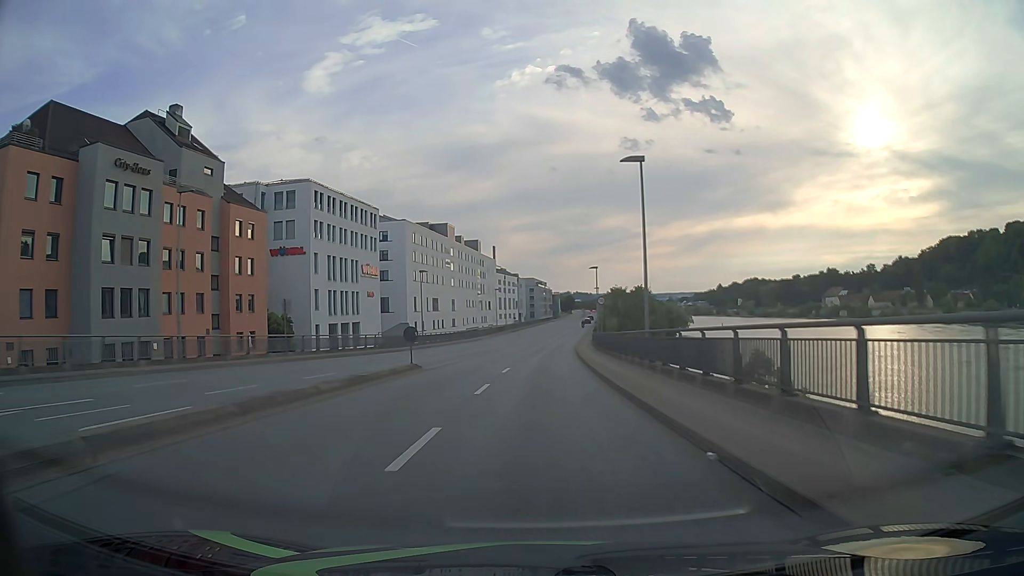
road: primary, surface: asphalt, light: Day
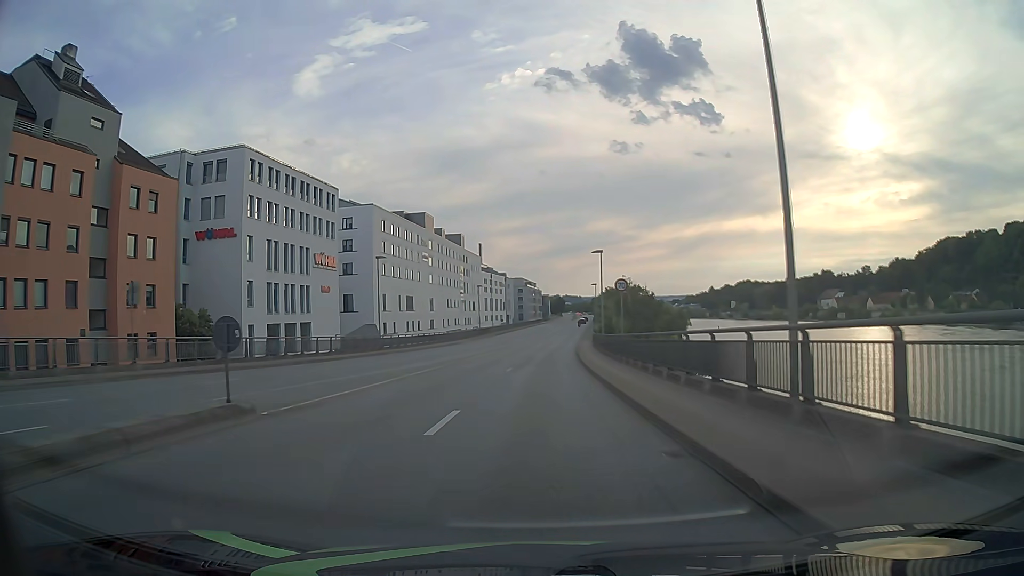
(+0.1, +15.3) m; +1°
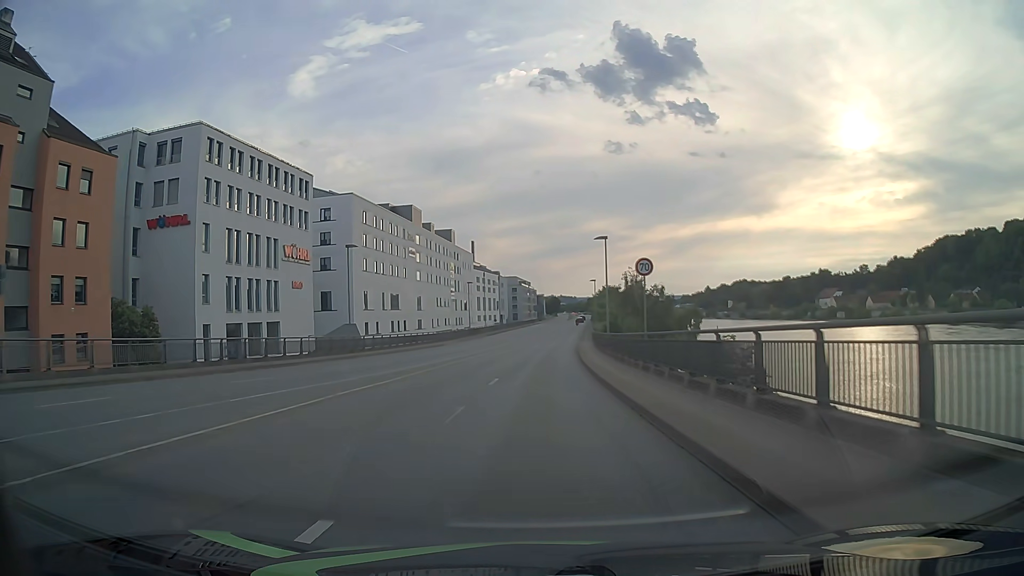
(+0.1, +7.6) m; +1°
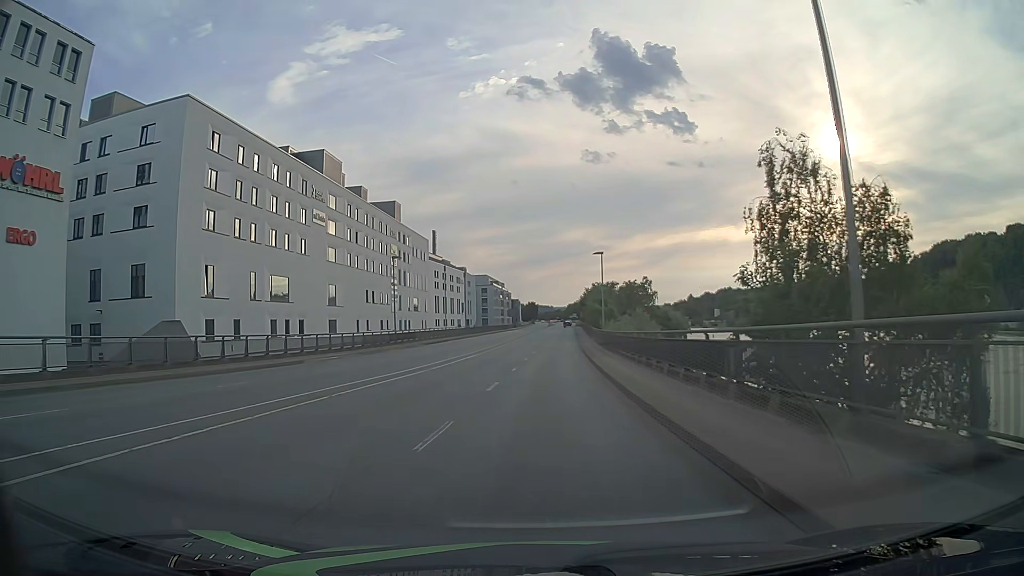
(+0.7, +38.9) m; +2°
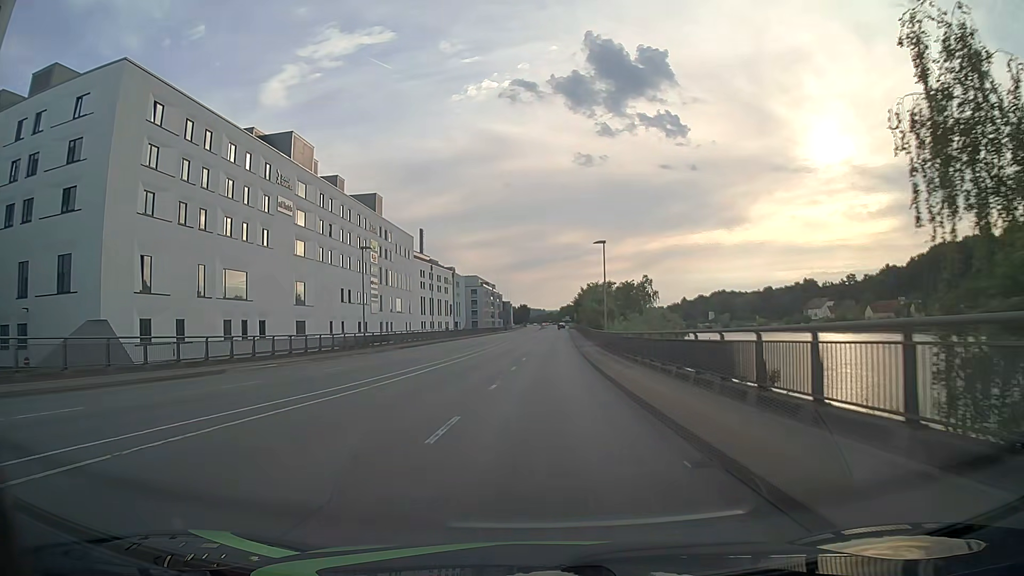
(+0.1, +8.4) m; +1°
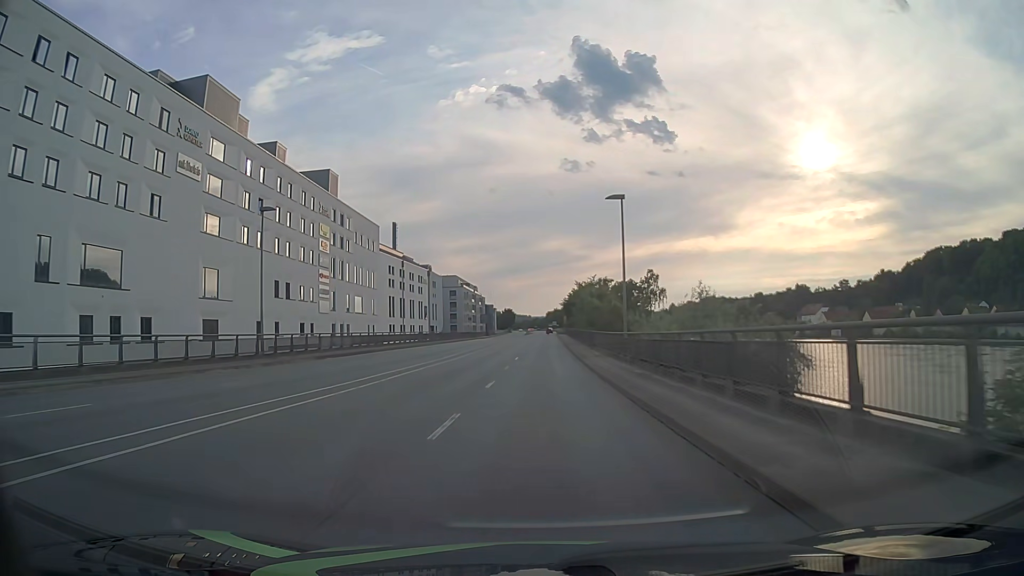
(+0.2, +17.9) m; +1°
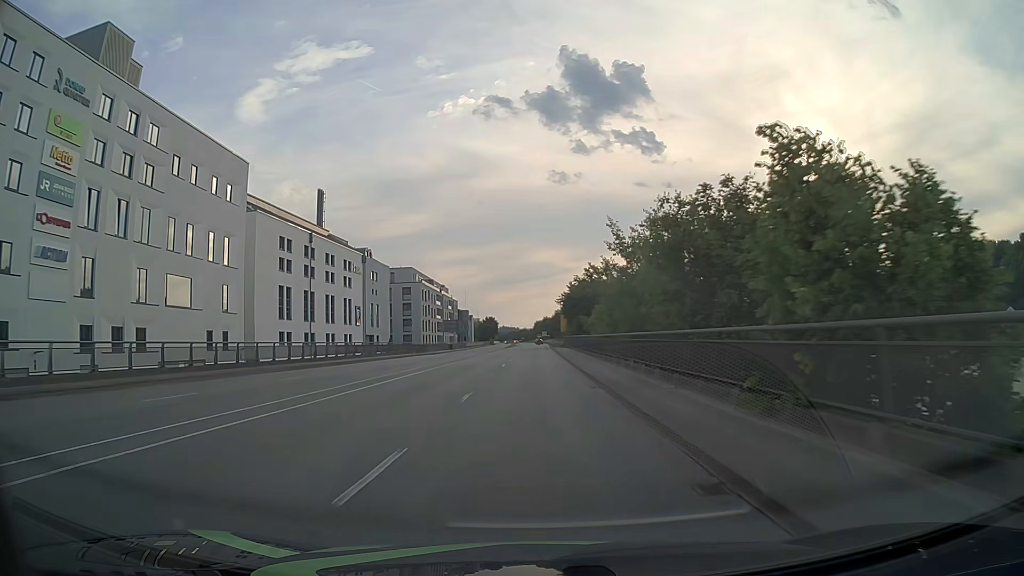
(+0.7, +48.8) m; +1°
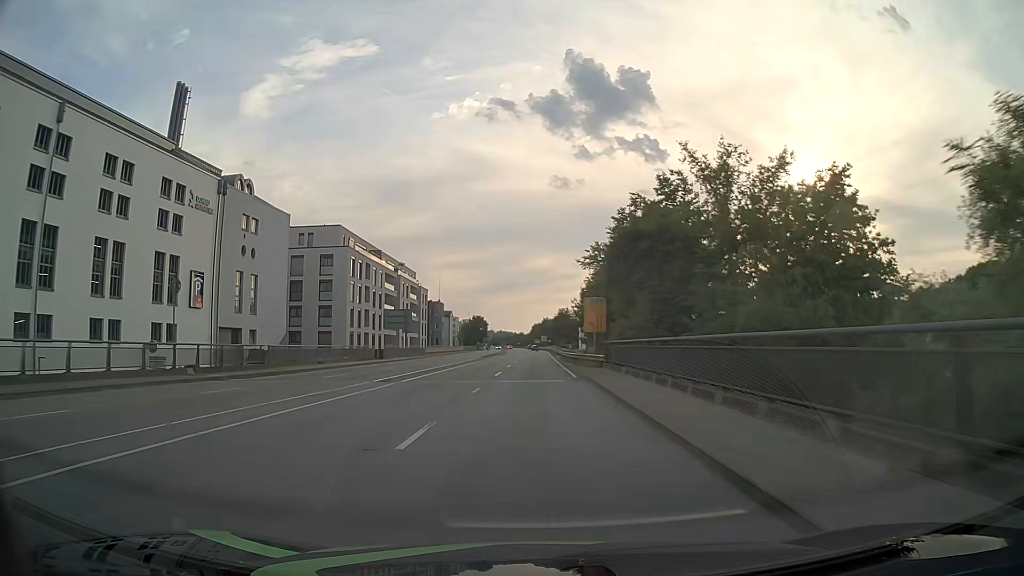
(+0.1, +51.2) m; 0°
(0, +10) (0, +20) (0, +30) (0, +40) (0, +50) (0, +60) (+1, +70) (+1, +80) (+1, +90) (+1, +100) m
